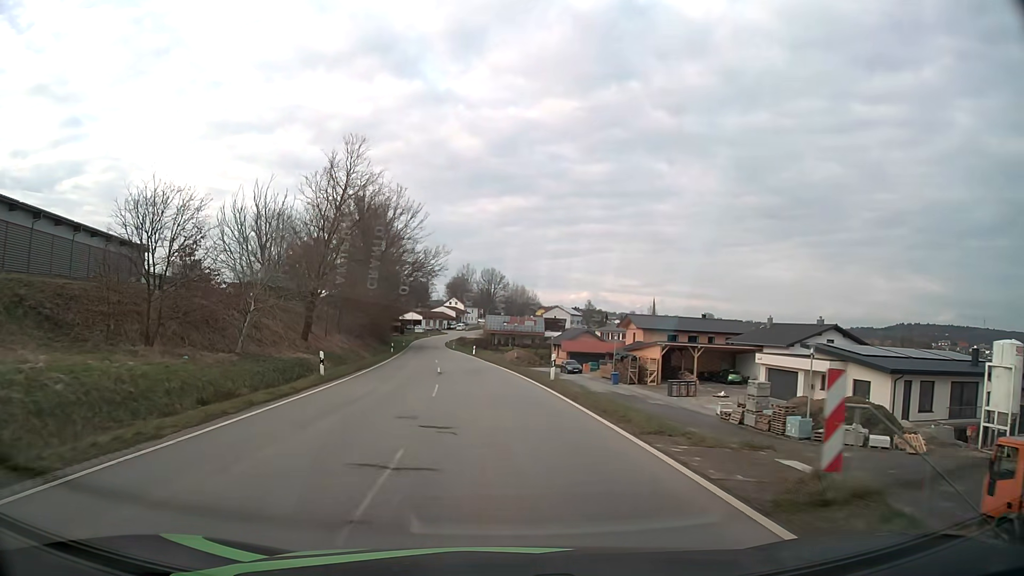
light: Day
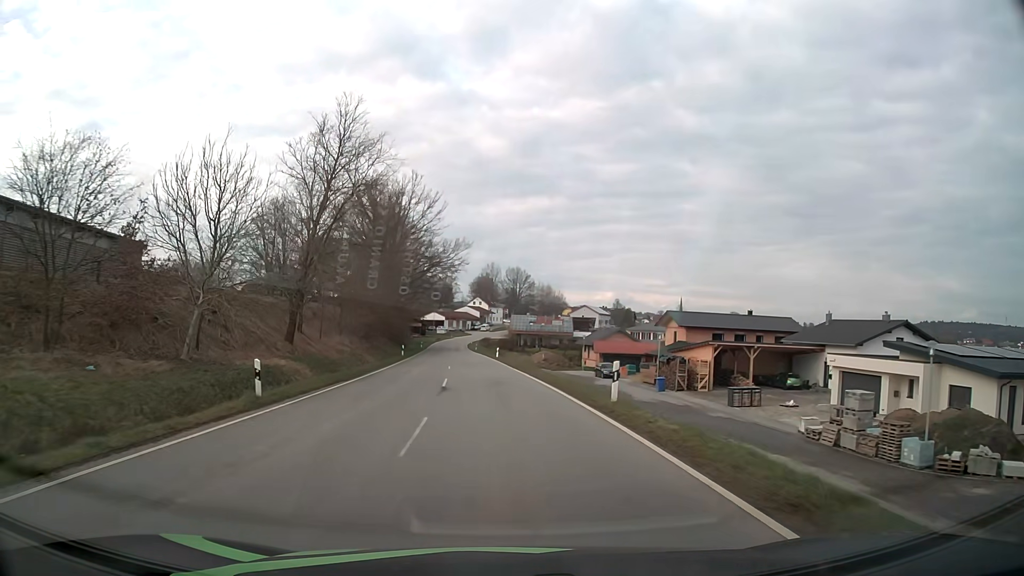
(-0.2, +8.5) m; -2°
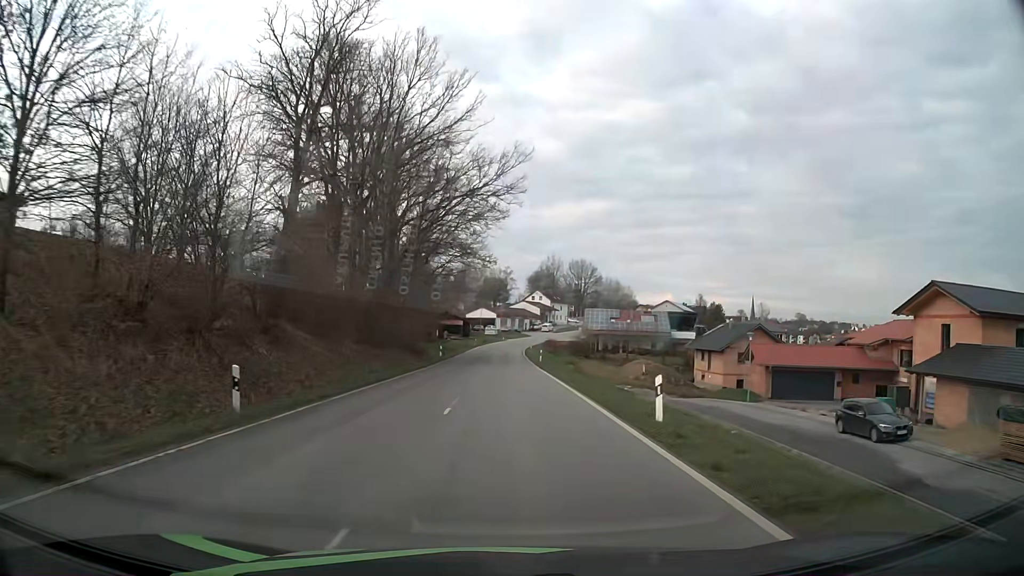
(-2.5, +42.8) m; -6°
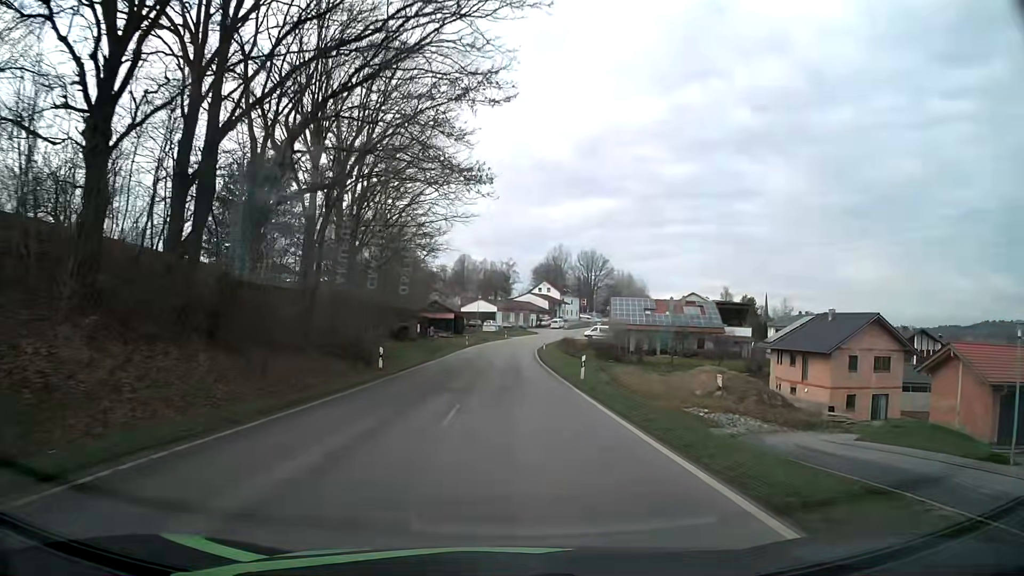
(0.0, +26.1) m; 0°
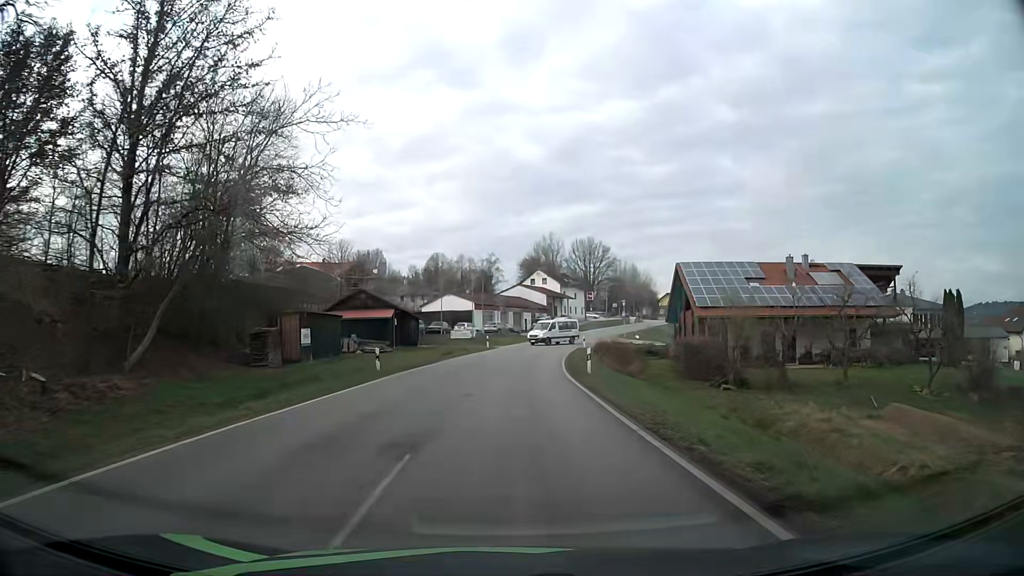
(+0.2, +42.5) m; +1°
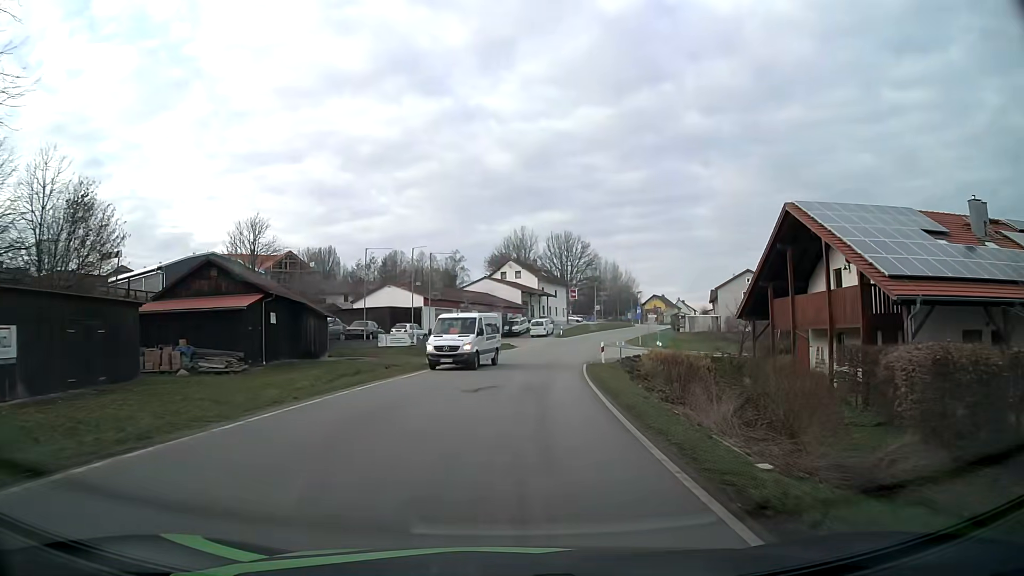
(+0.5, +24.7) m; +3°
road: tertiary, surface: asphalt
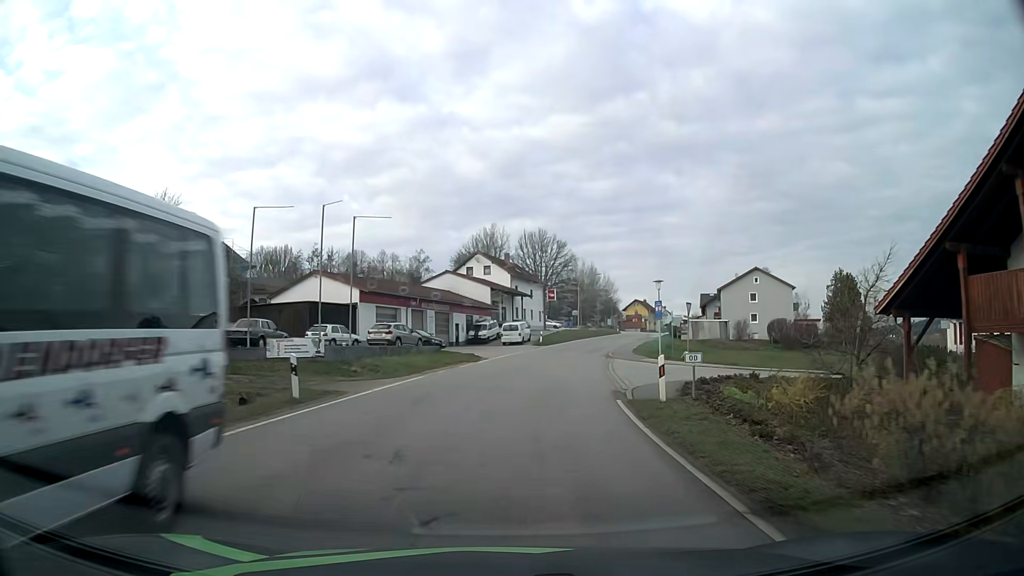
(+0.3, +16.2) m; +2°
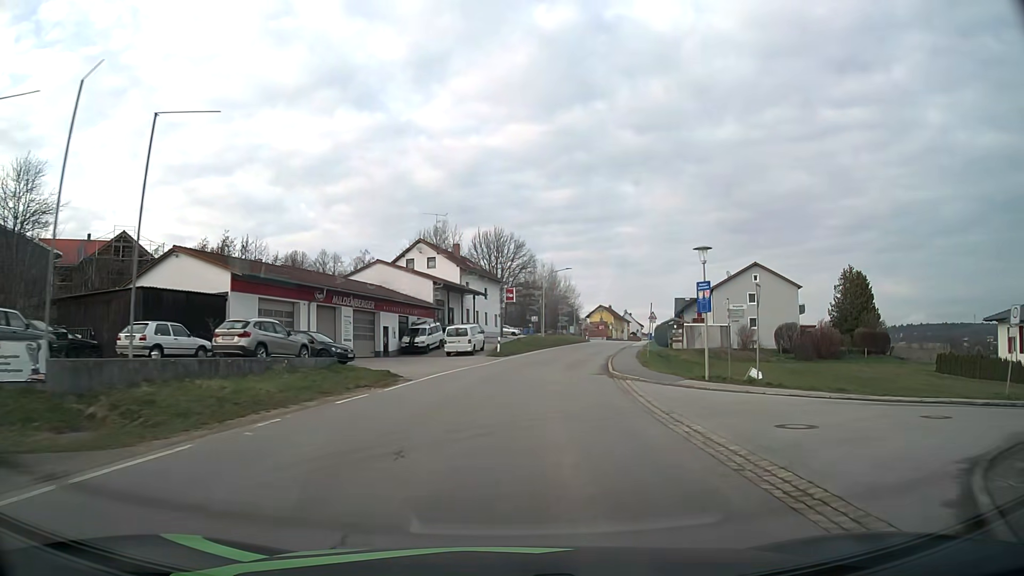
(+0.5, +15.9) m; +4°
(0, +10) (+1, +20) (+2, +30) (+4, +40) (+6, +50) (+8, +59) (+10, +69) (+12, +79) (+15, +88) (+17, +98) m
